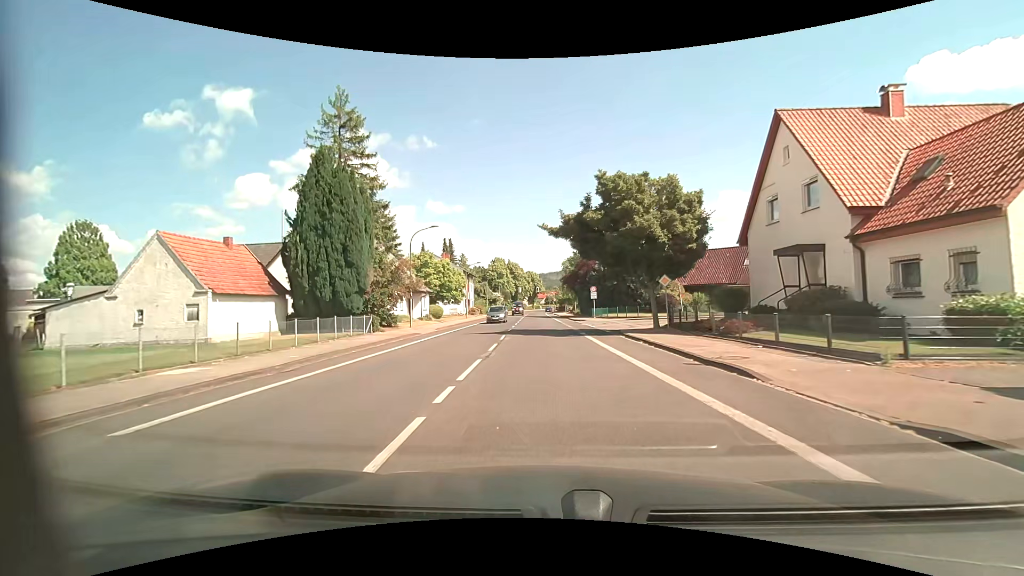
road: tertiary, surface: asphalt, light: Day
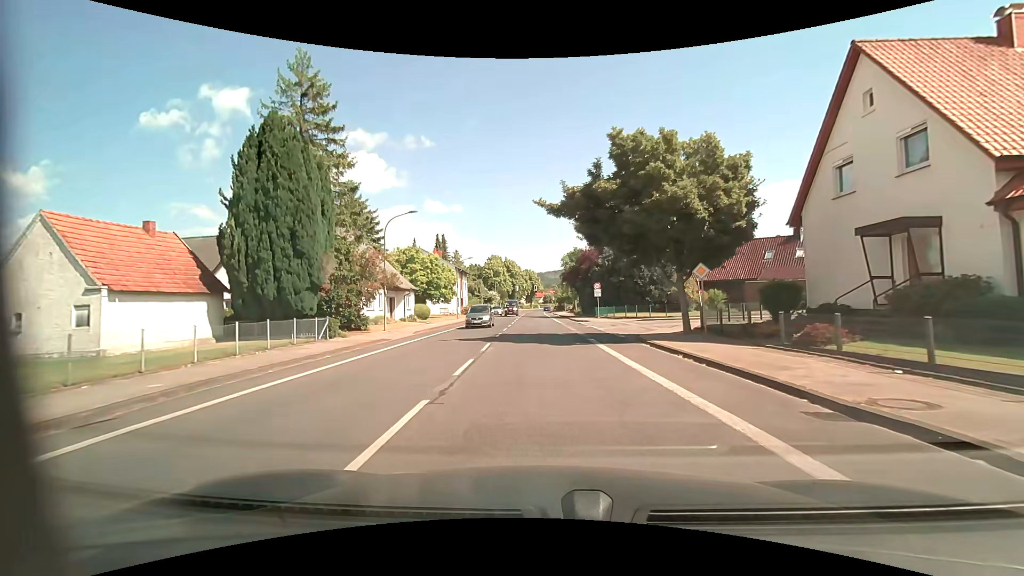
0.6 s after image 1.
(0.0, +5.7) m; 0°
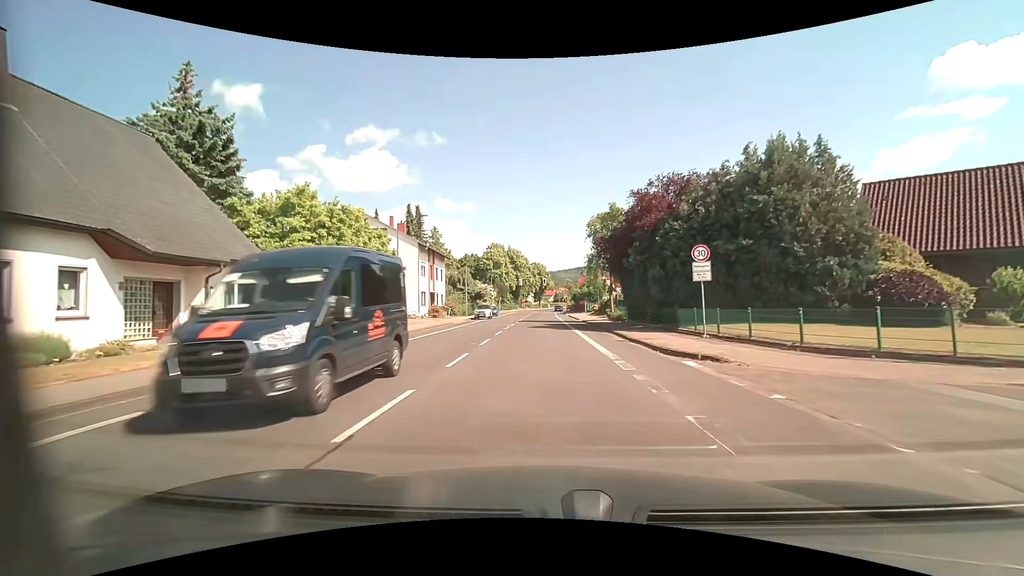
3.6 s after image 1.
(-0.2, +29.4) m; -1°
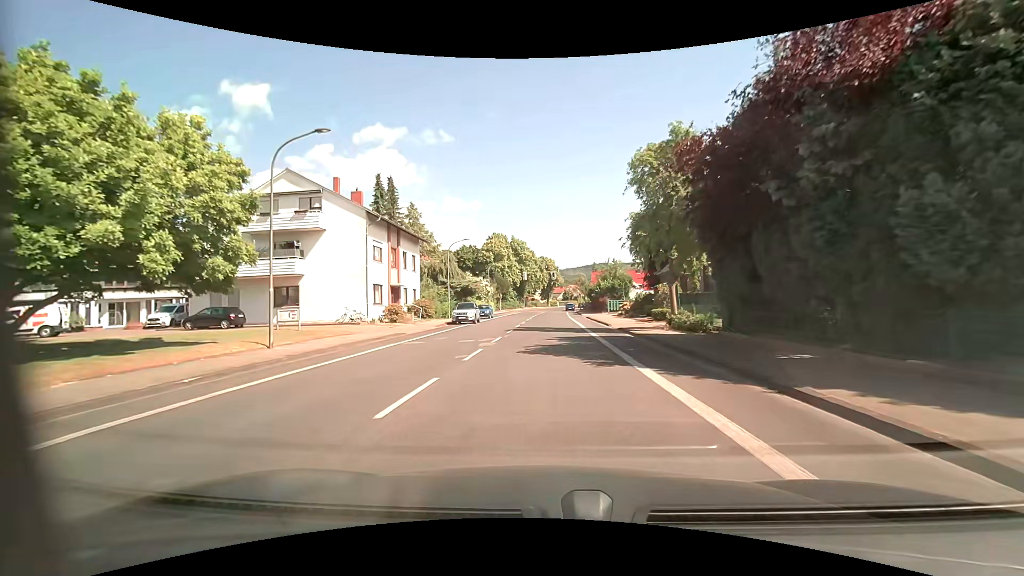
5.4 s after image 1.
(-0.2, +17.0) m; -1°
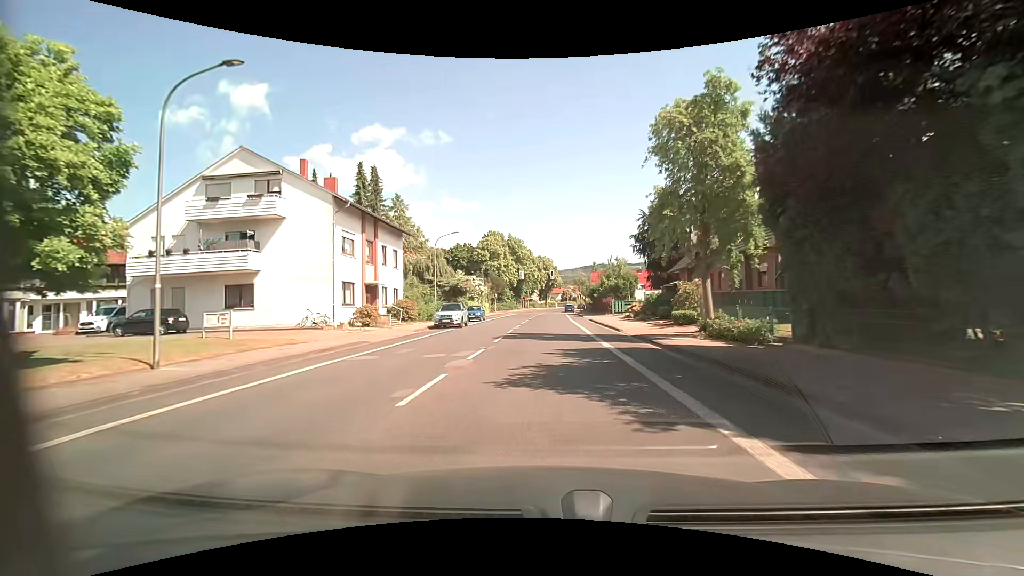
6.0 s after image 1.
(0.0, +5.2) m; 0°
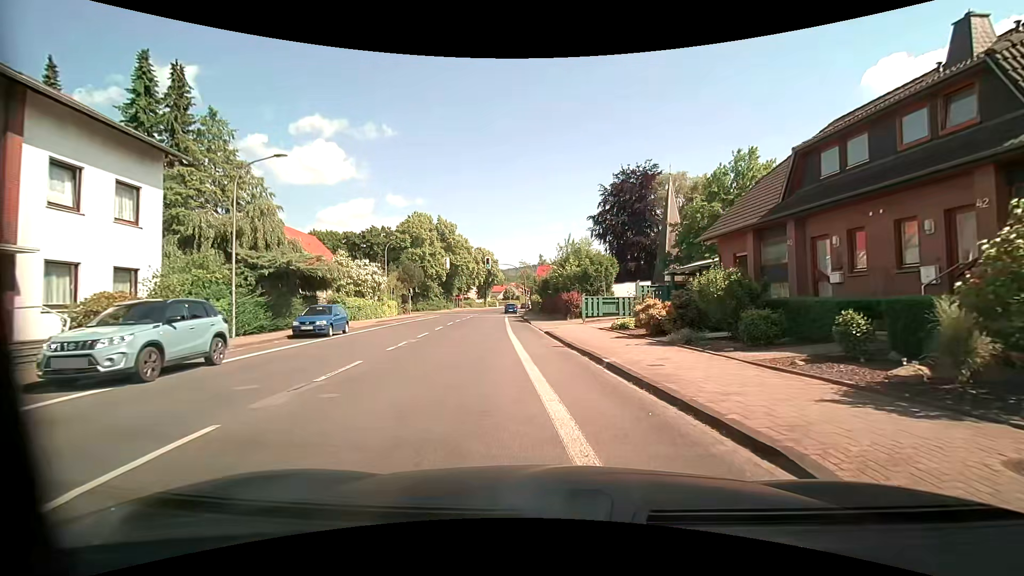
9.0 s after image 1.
(+1.1, +21.4) m; +7°
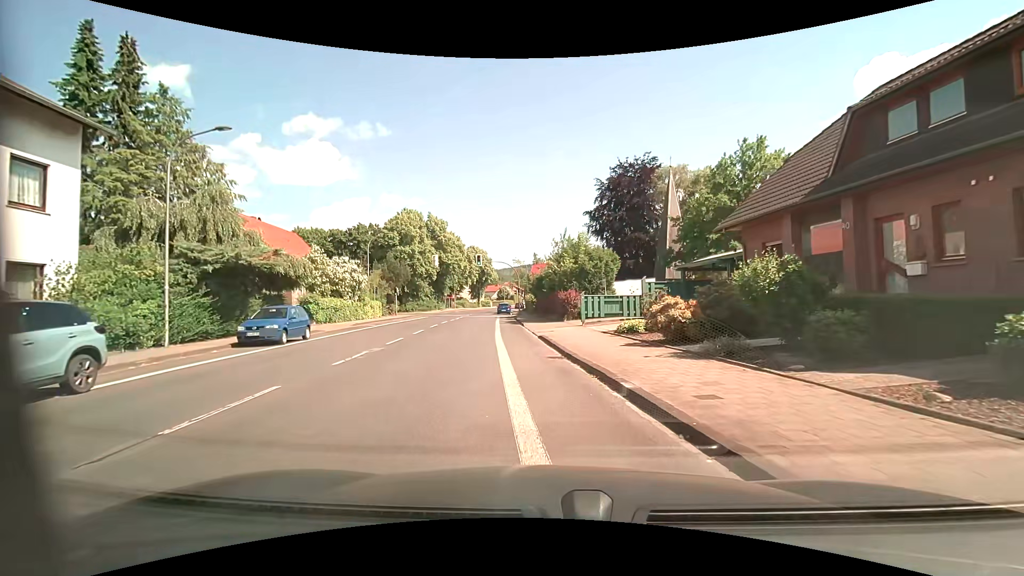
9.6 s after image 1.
(0.0, +3.4) m; +1°
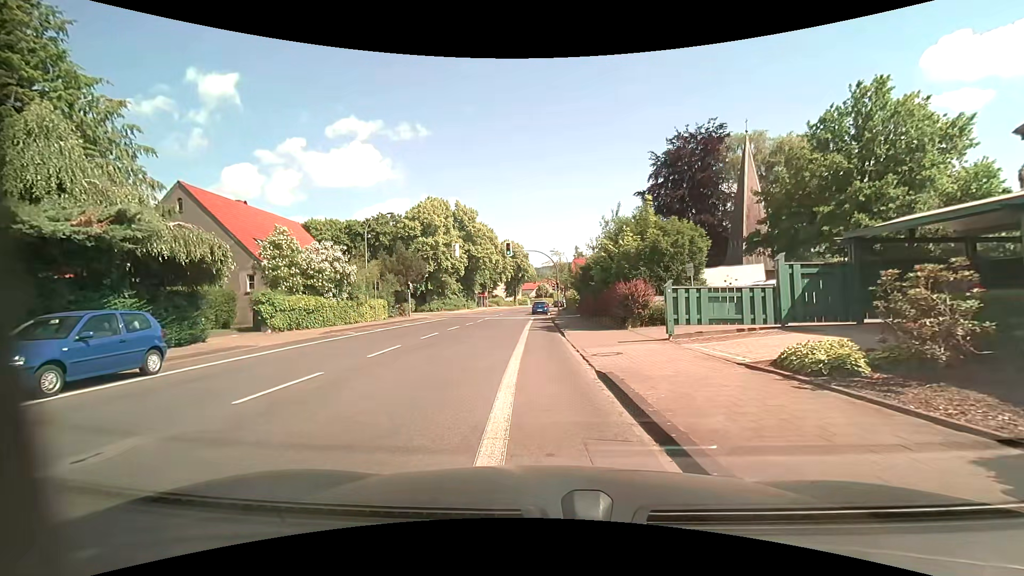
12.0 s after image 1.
(-0.4, +10.2) m; -6°
